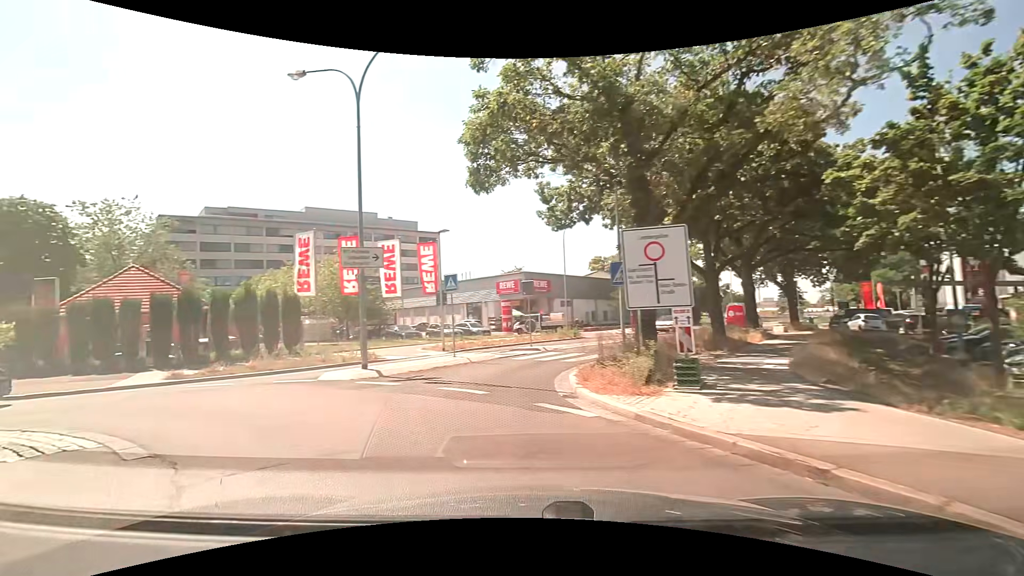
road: tertiary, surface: asphalt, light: Day
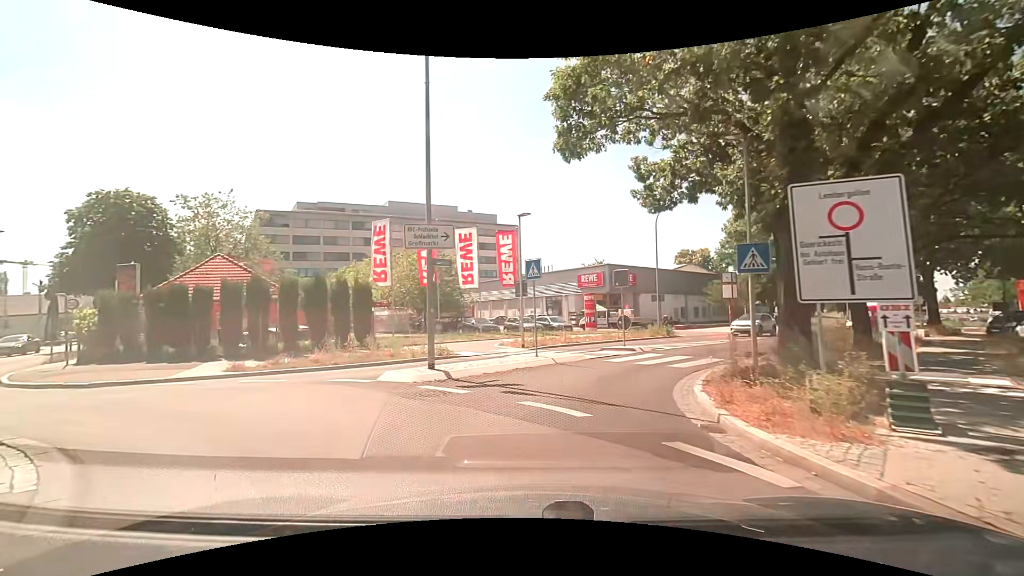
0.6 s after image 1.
(-0.3, +2.7) m; -8°
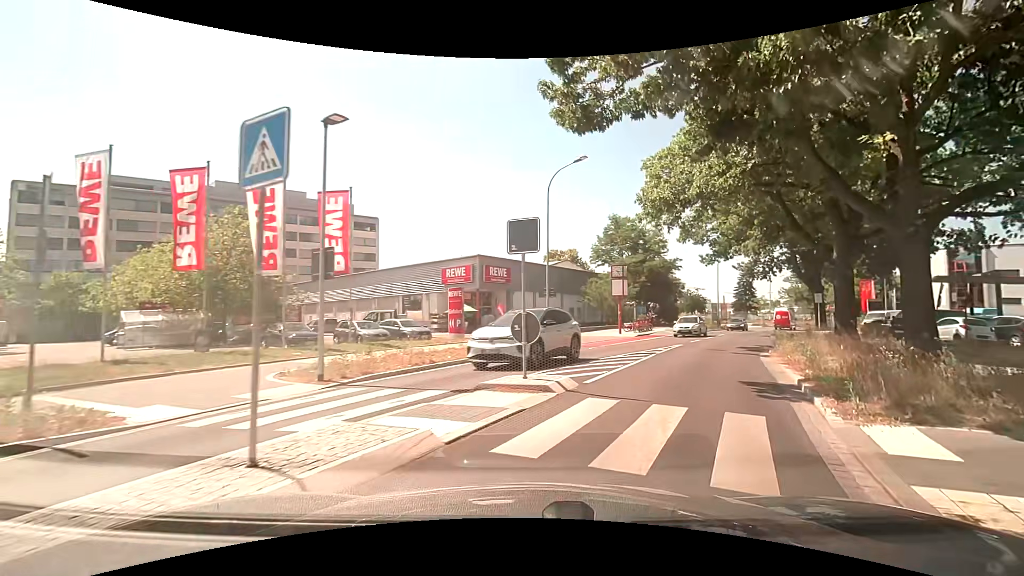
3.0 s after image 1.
(+0.9, +10.8) m; +15°
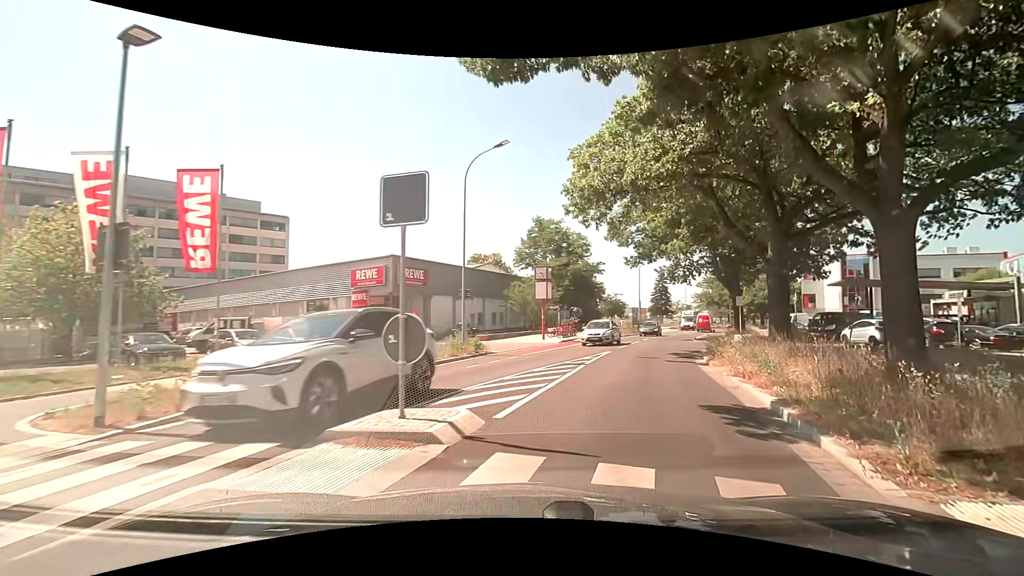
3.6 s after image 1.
(+0.3, +3.2) m; +9°
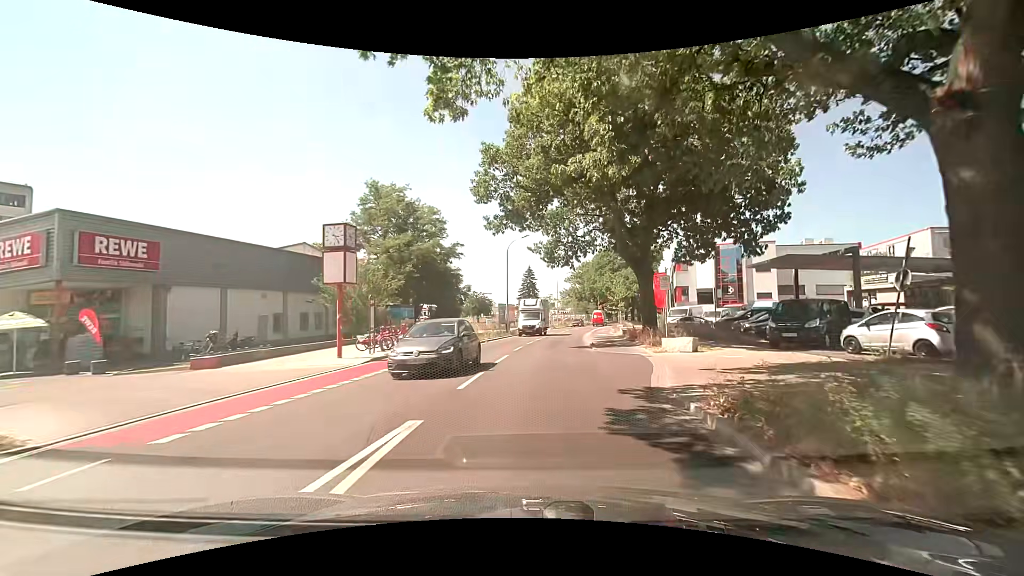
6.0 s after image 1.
(+2.8, +15.9) m; +15°
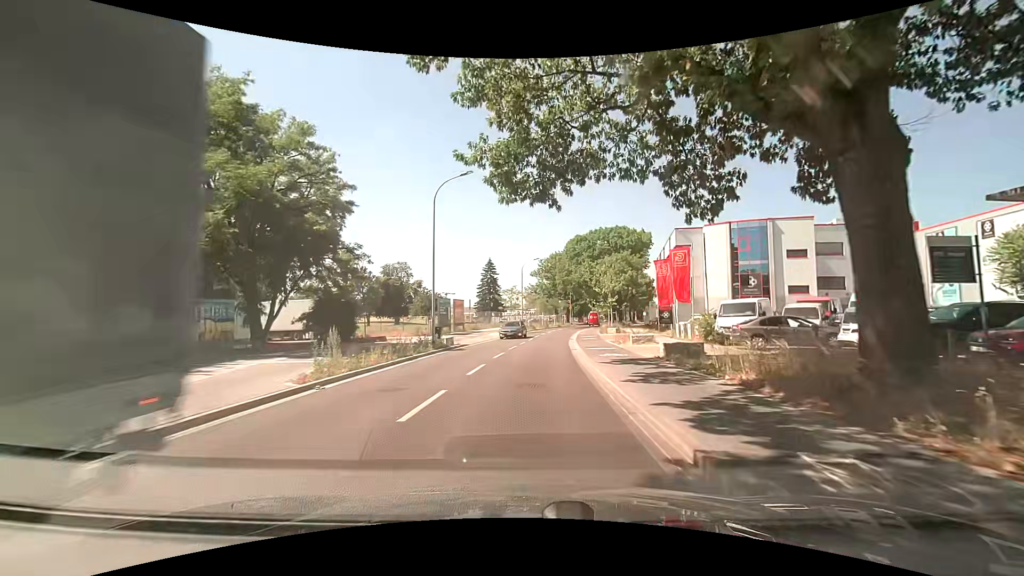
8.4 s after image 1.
(+0.7, +21.0) m; +3°
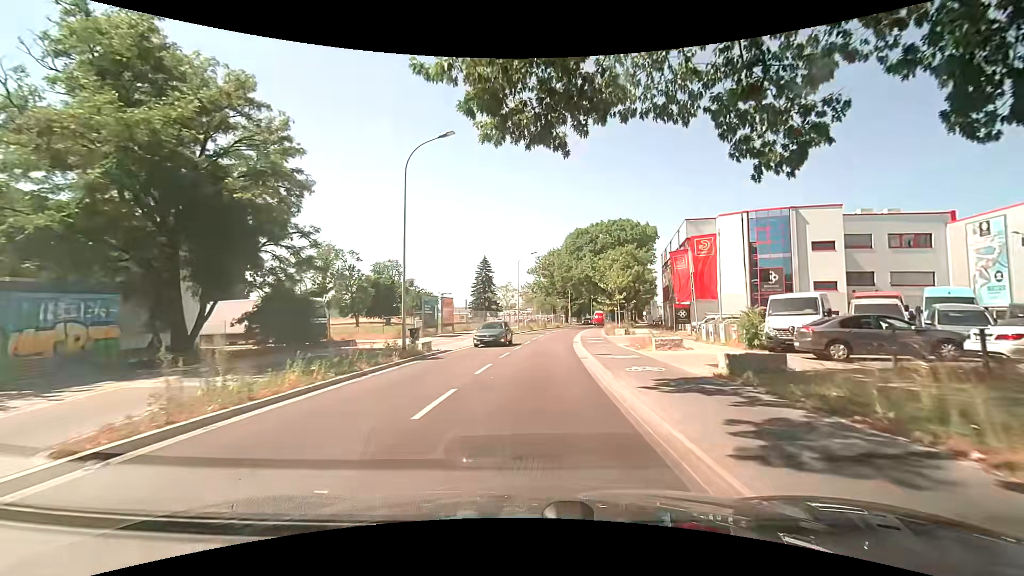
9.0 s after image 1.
(0.0, +5.7) m; +1°
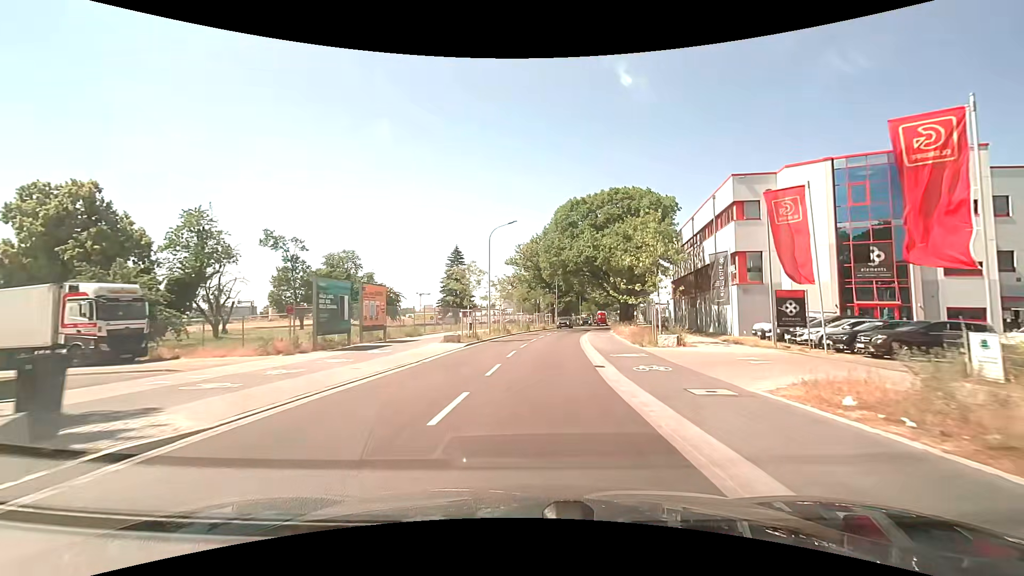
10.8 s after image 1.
(+0.1, +18.5) m; +2°
(0, +10) (+1, +20) (+1, +30) (+2, +40) (+4, +50) (+6, +60) (+7, +69) (+9, +79) (+11, +89) (+13, +99) m
